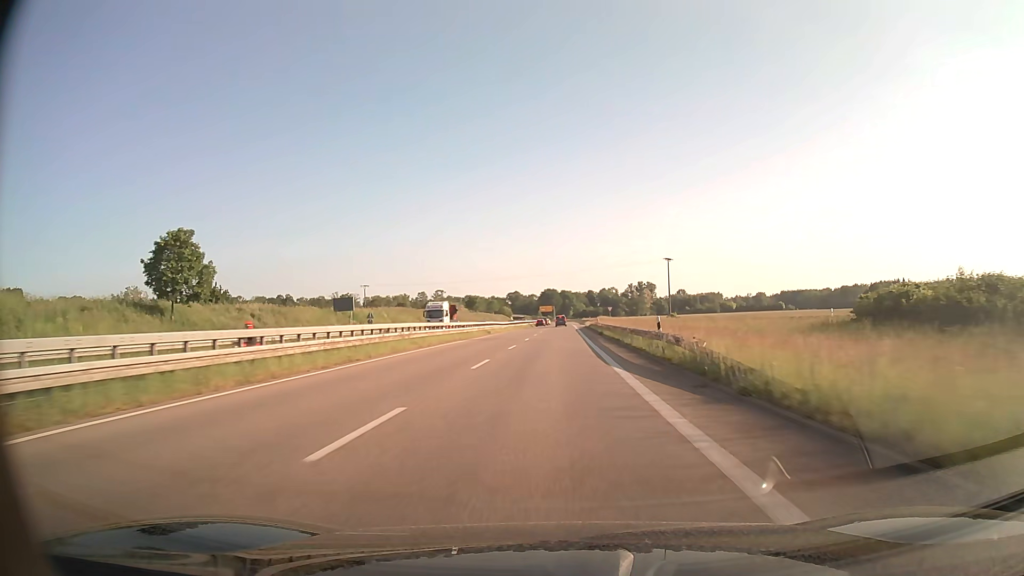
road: trunk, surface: asphalt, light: Day
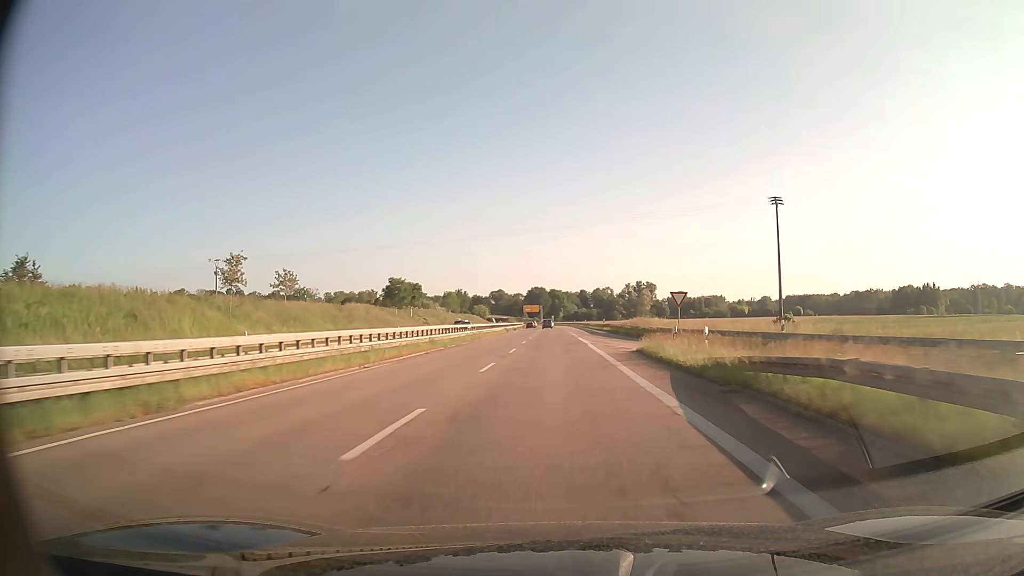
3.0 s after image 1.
(+0.7, +71.4) m; +1°
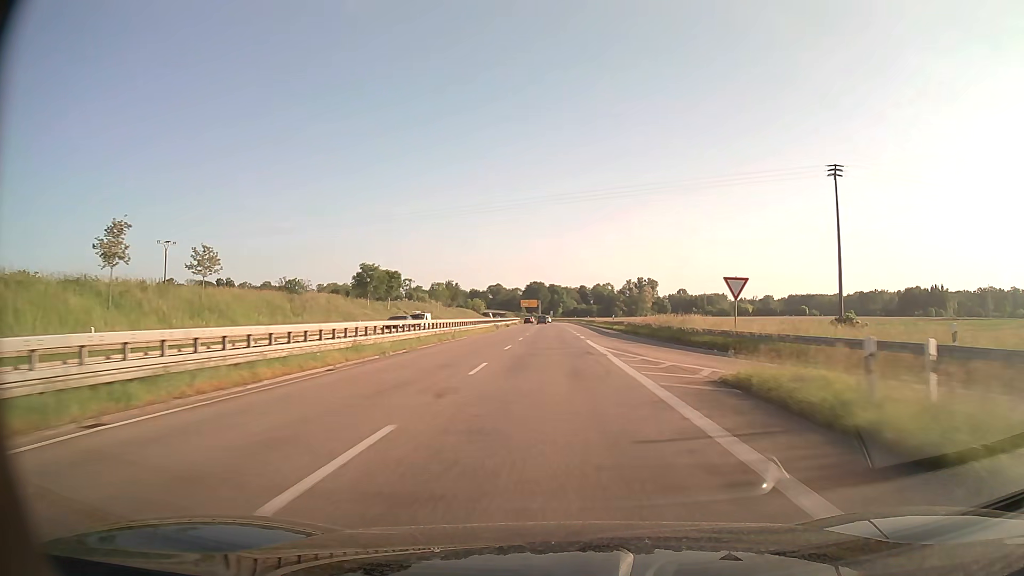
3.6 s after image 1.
(0.0, +14.1) m; 0°
(0, +10) (0, +20) (0, +30) (0, +40) (0, +50) (0, +60) (0, +70) (0, +80) (0, +90) (-1, +100) m
